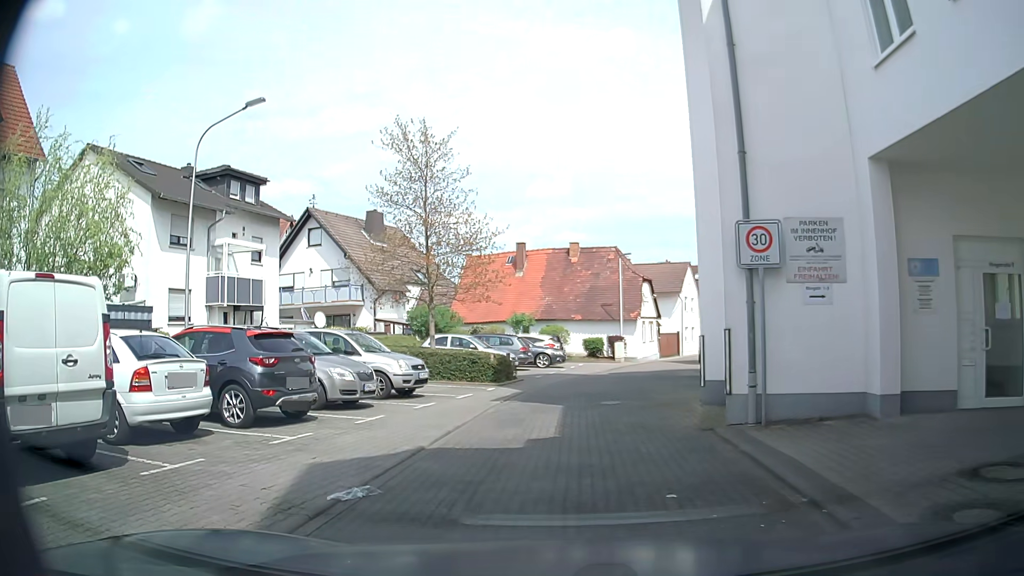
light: Day
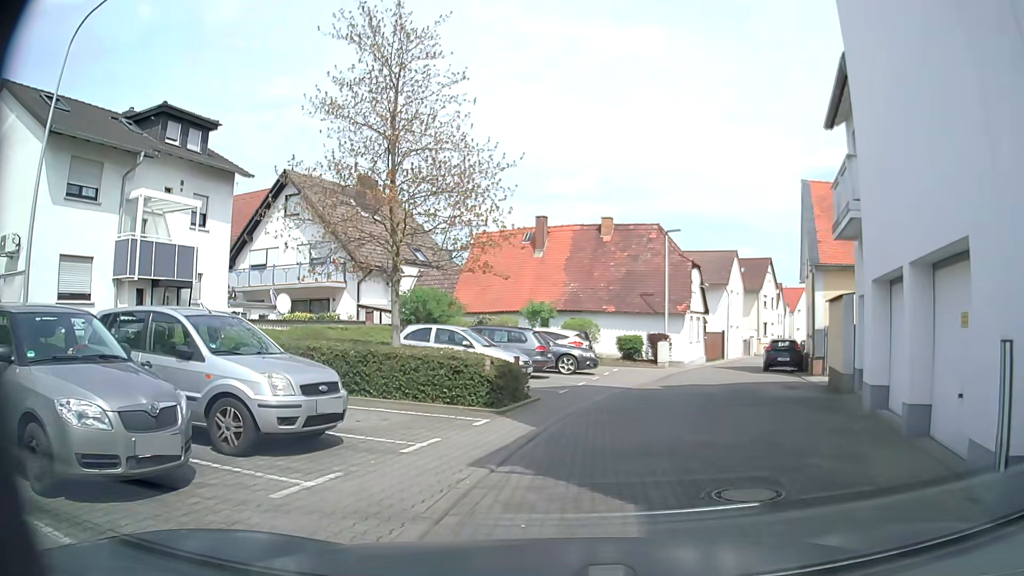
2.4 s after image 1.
(-0.4, +8.2) m; -3°
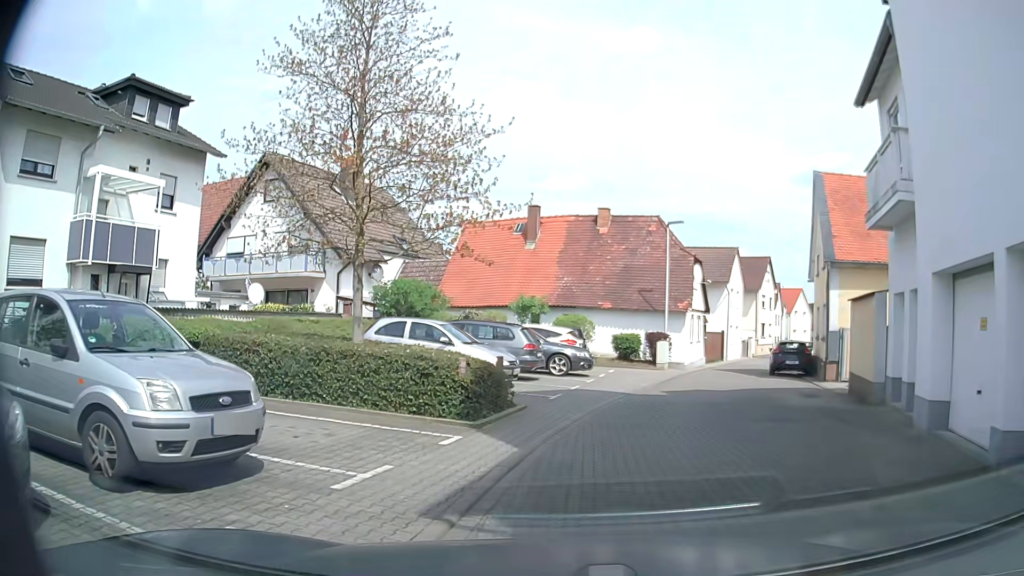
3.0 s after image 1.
(0.0, +2.1) m; +2°
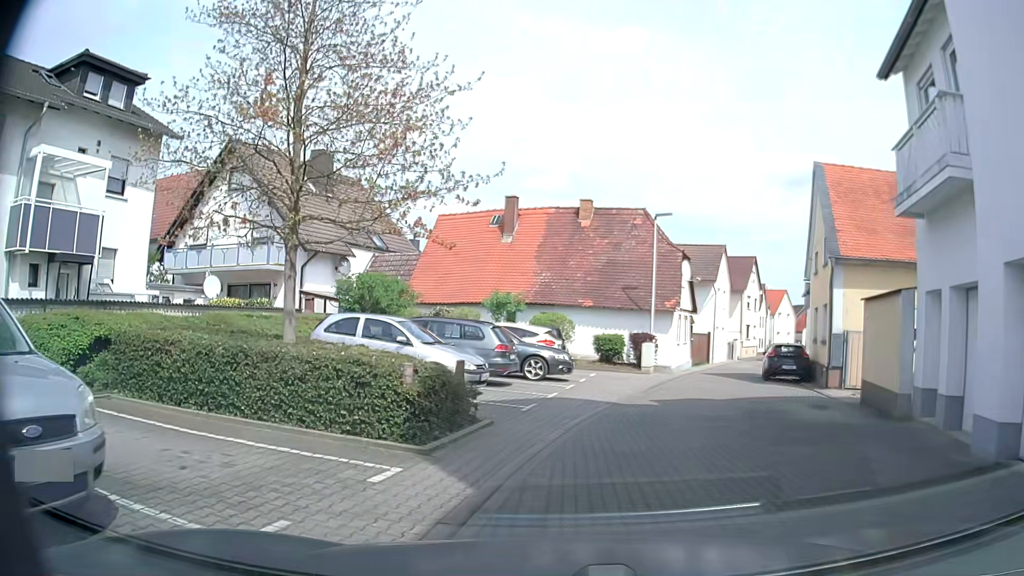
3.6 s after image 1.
(0.0, +2.1) m; +2°
